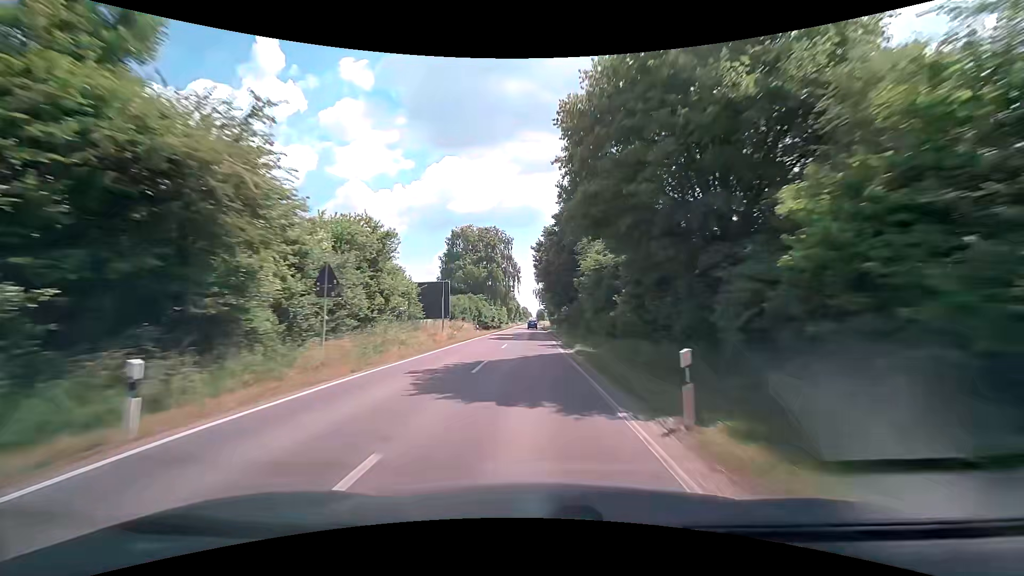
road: secondary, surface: asphalt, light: Day
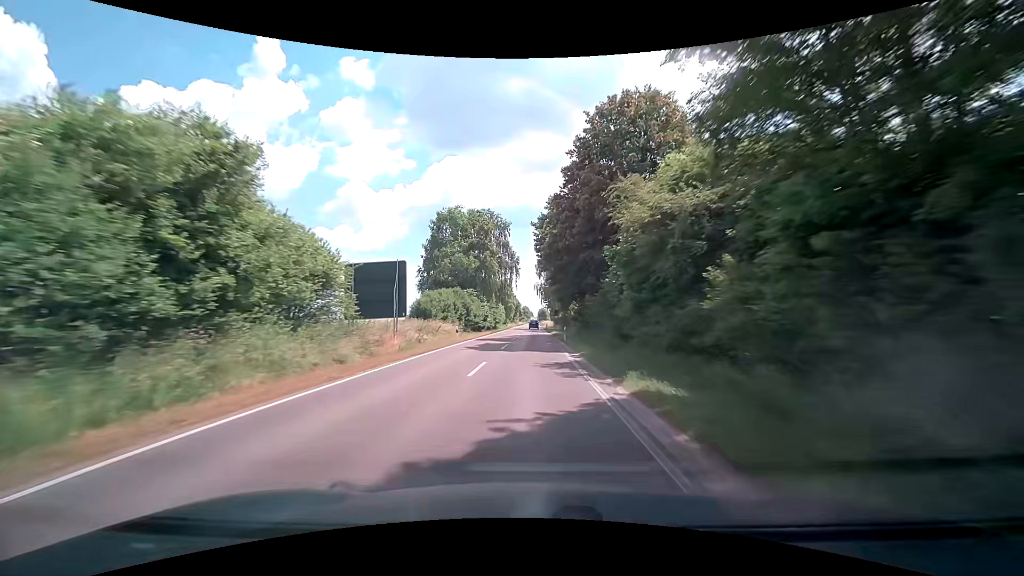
(0.0, +12.9) m; -1°
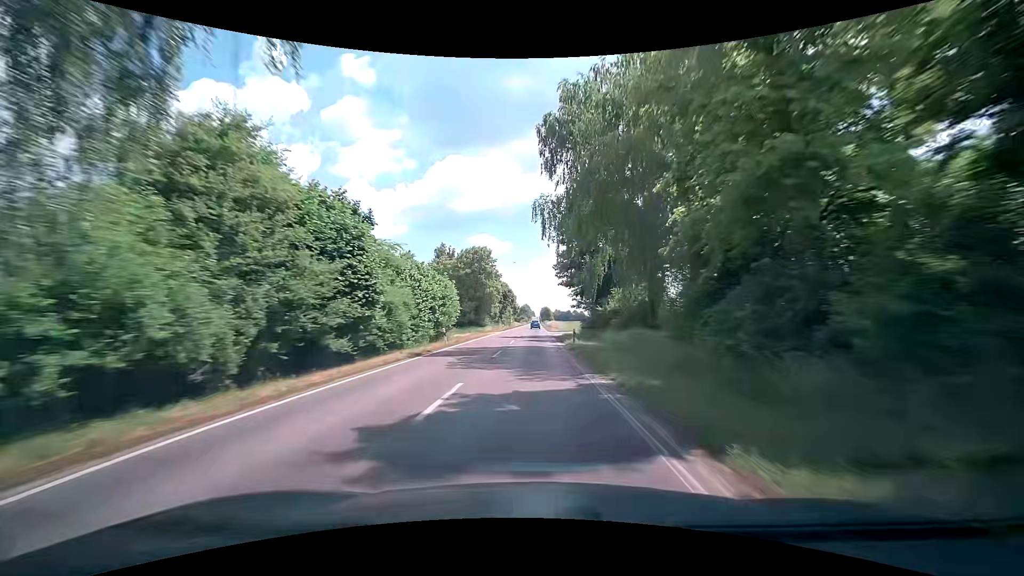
(+0.3, +65.2) m; 0°
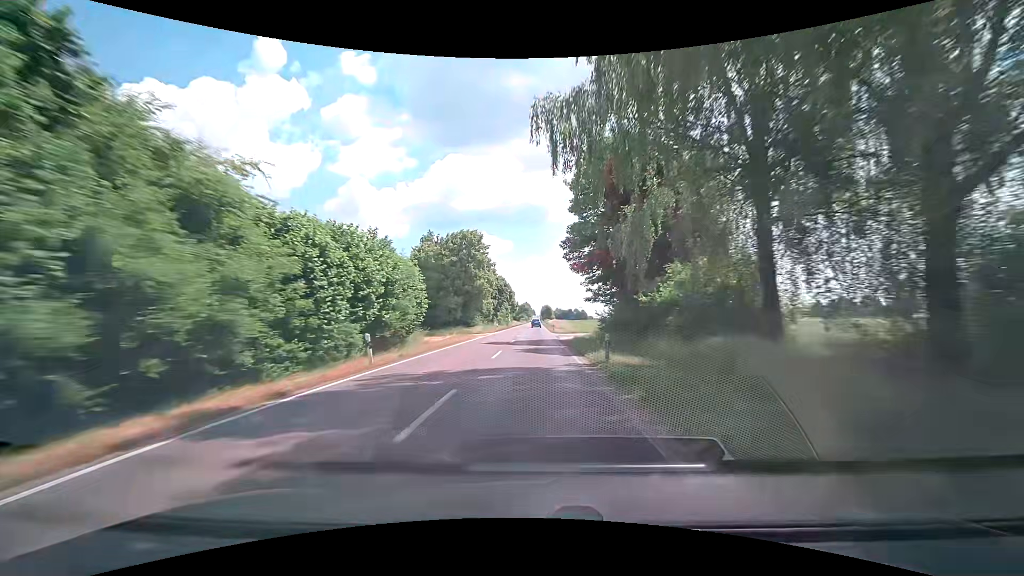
(-0.1, +13.2) m; 0°
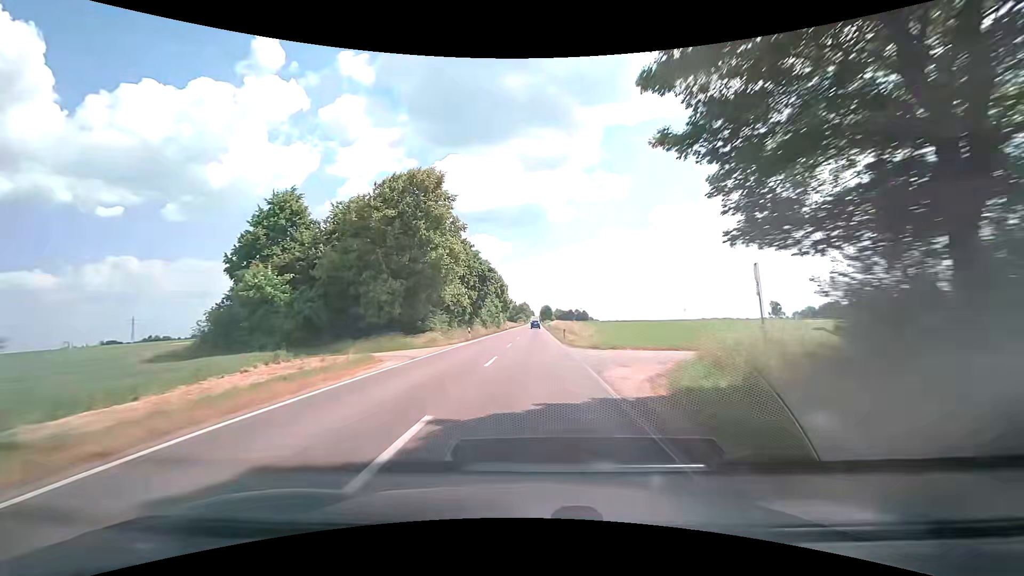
(+0.2, +26.4) m; 0°
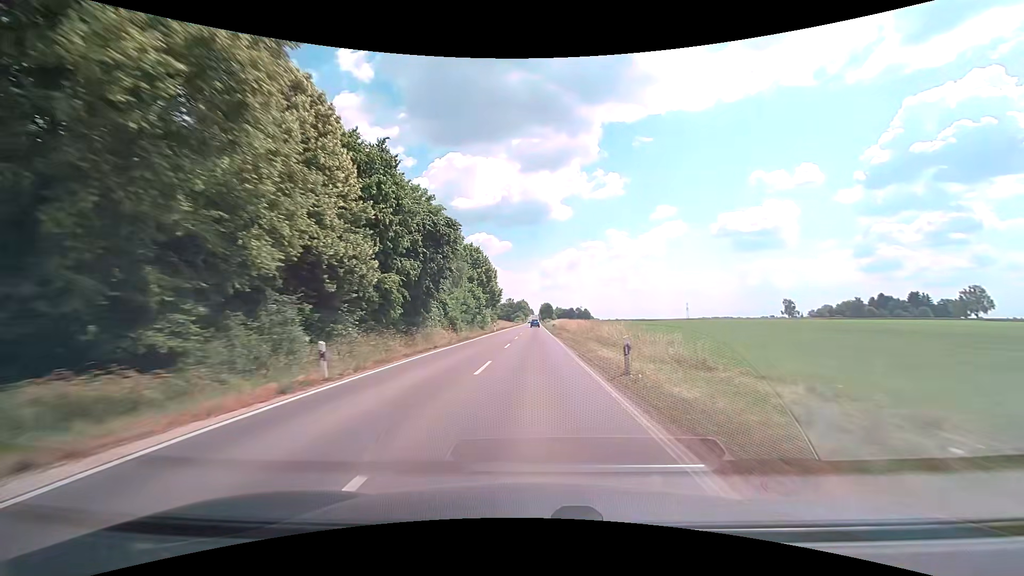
(+0.1, +26.5) m; 0°
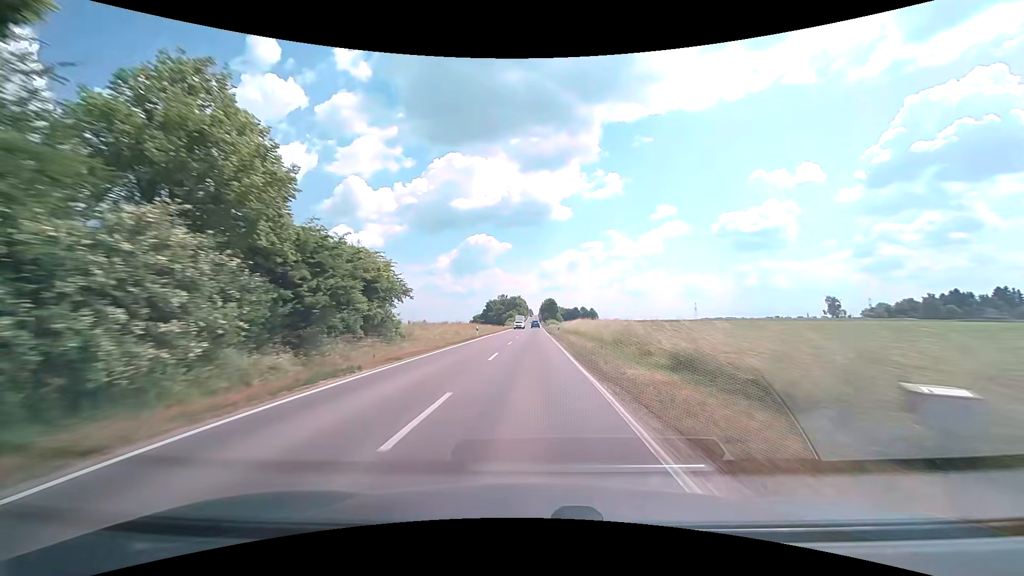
(+0.2, +66.9) m; 0°
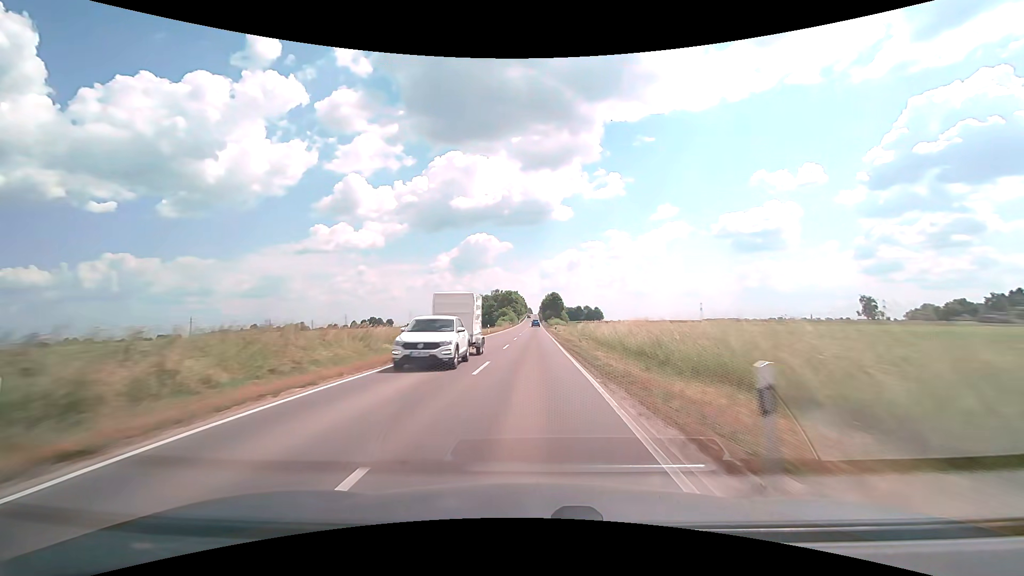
(0.0, +40.5) m; 0°
(0, +10) (0, +20) (0, +30) (0, +40) (0, +50) (0, +60) (0, +70) (0, +80) (0, +90) (0, +100) m
